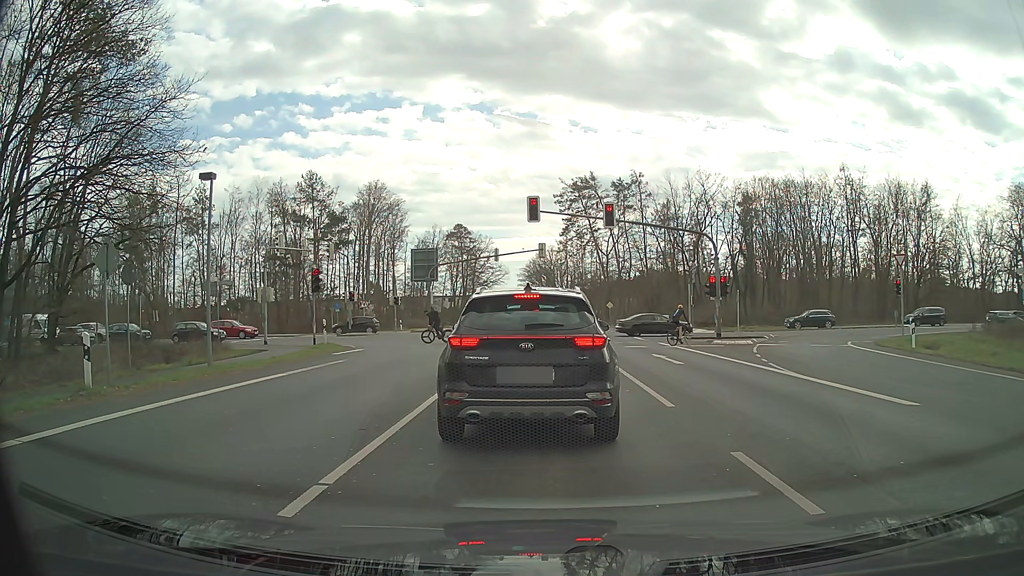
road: primary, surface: asphalt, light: Day
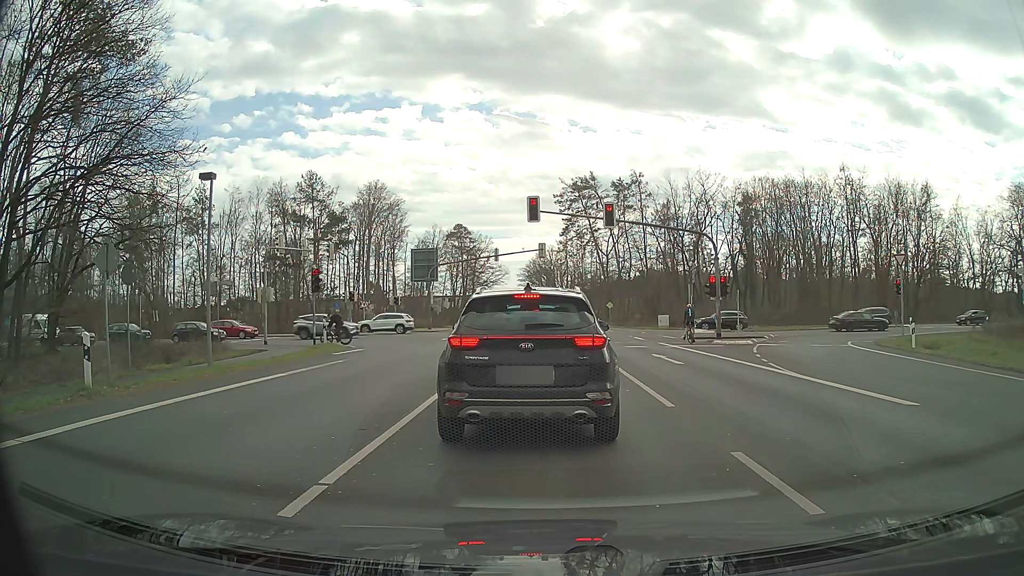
(0.0, 0.0) m; 0°
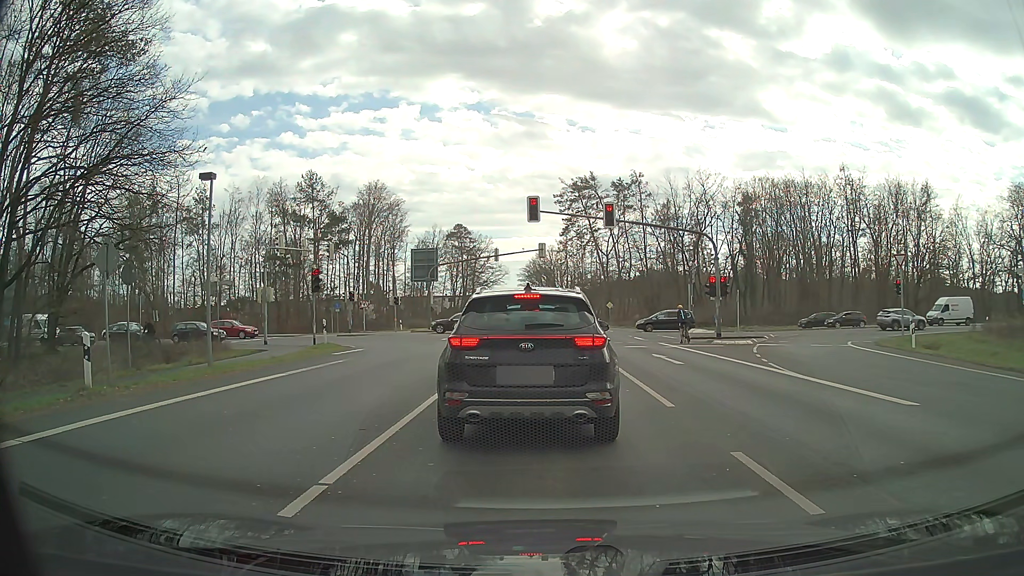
(0.0, 0.0) m; 0°
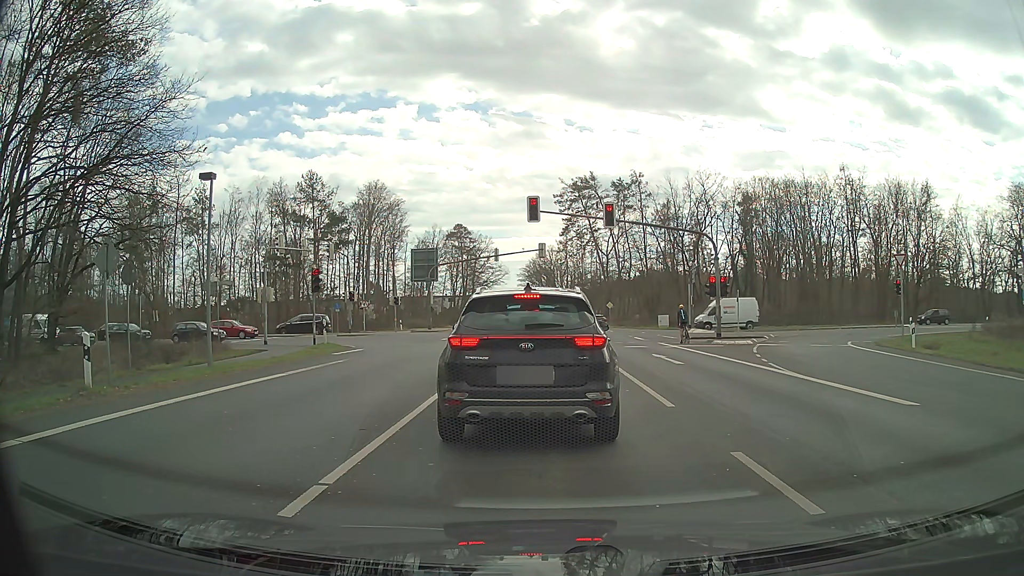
(0.0, 0.0) m; 0°
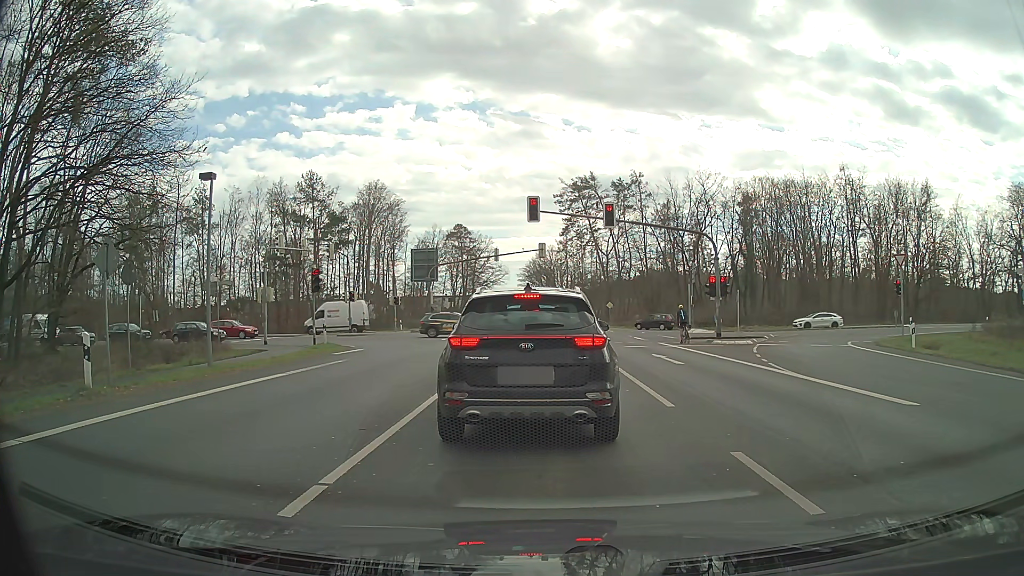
(0.0, 0.0) m; 0°
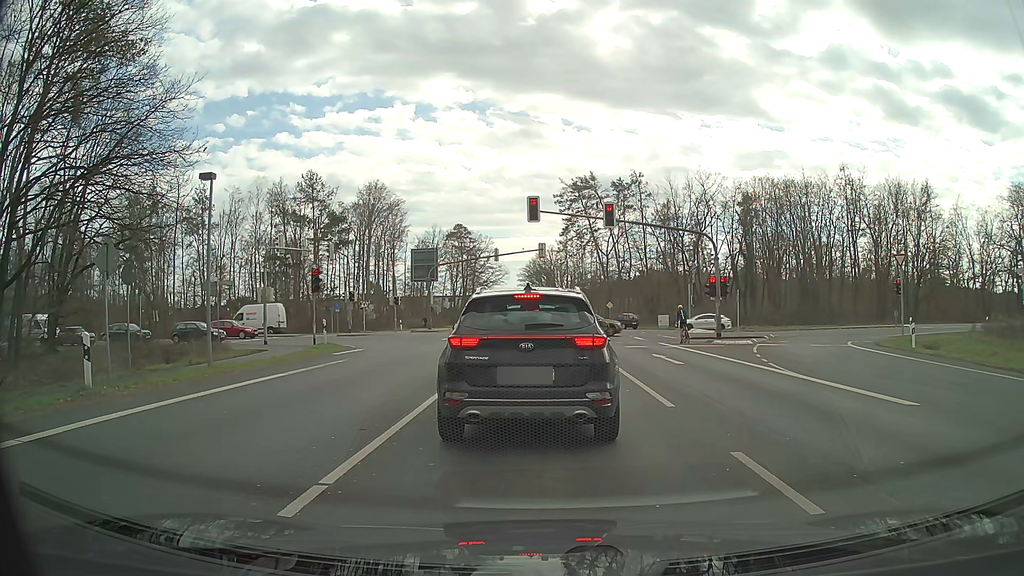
(0.0, 0.0) m; 0°
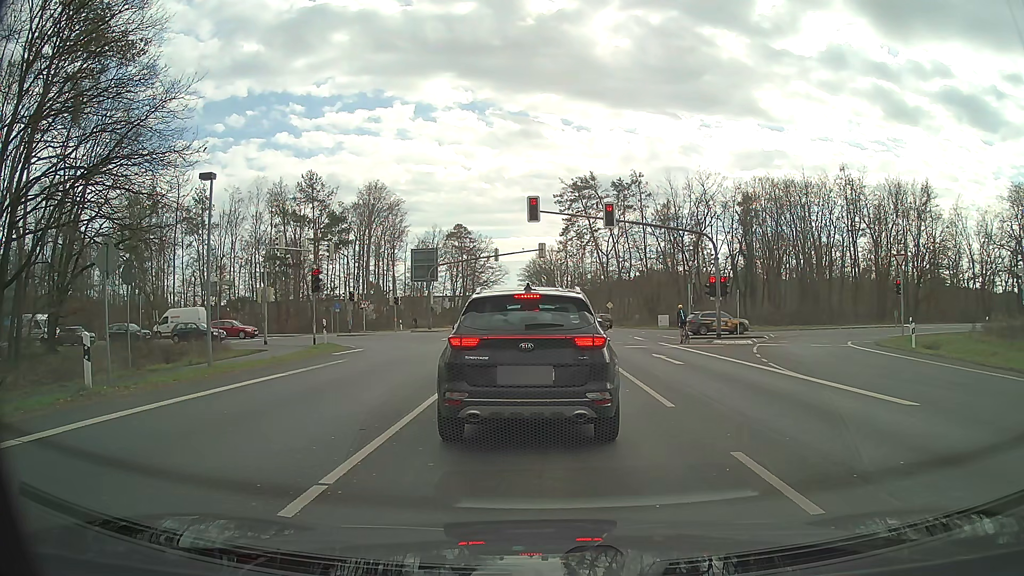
(0.0, 0.0) m; 0°
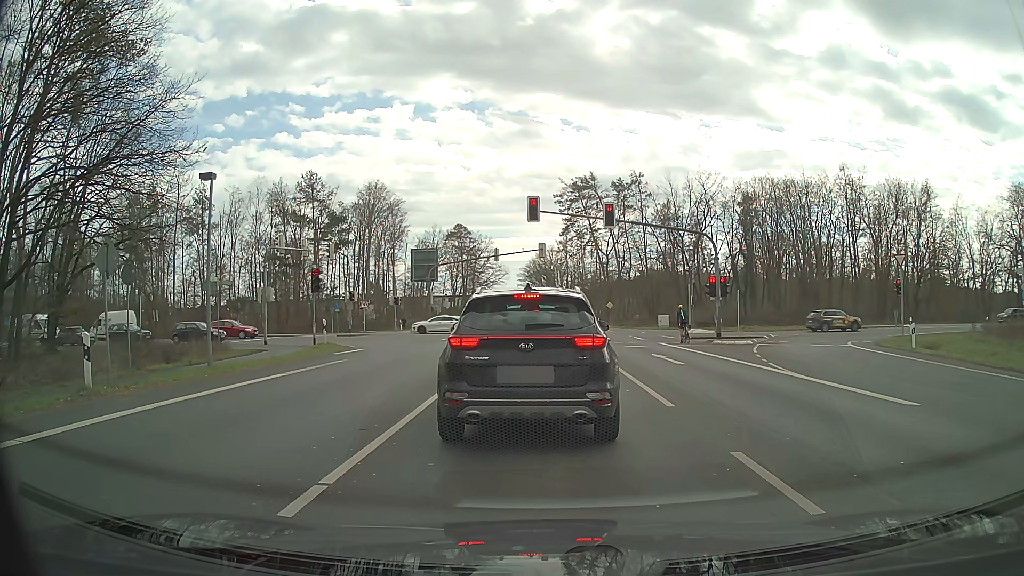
(0.0, 0.0) m; 0°
(0, +10) (+1, +20) (+1, +30) (+1, +40) (-3, +49) (-10, +56) (-20, +58) (-30, +58) (-40, +58) (-50, +57) m
